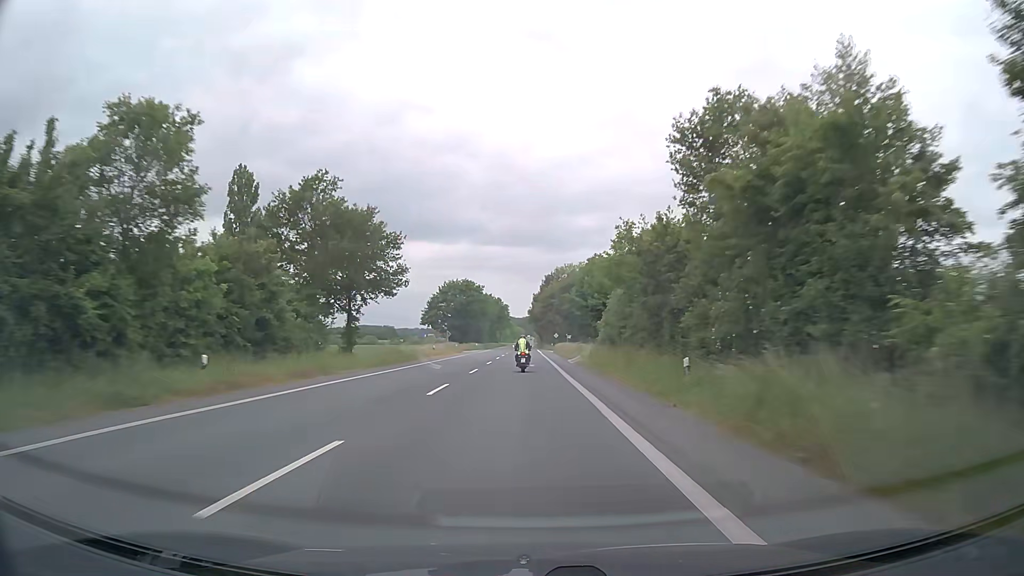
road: secondary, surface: asphalt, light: Day
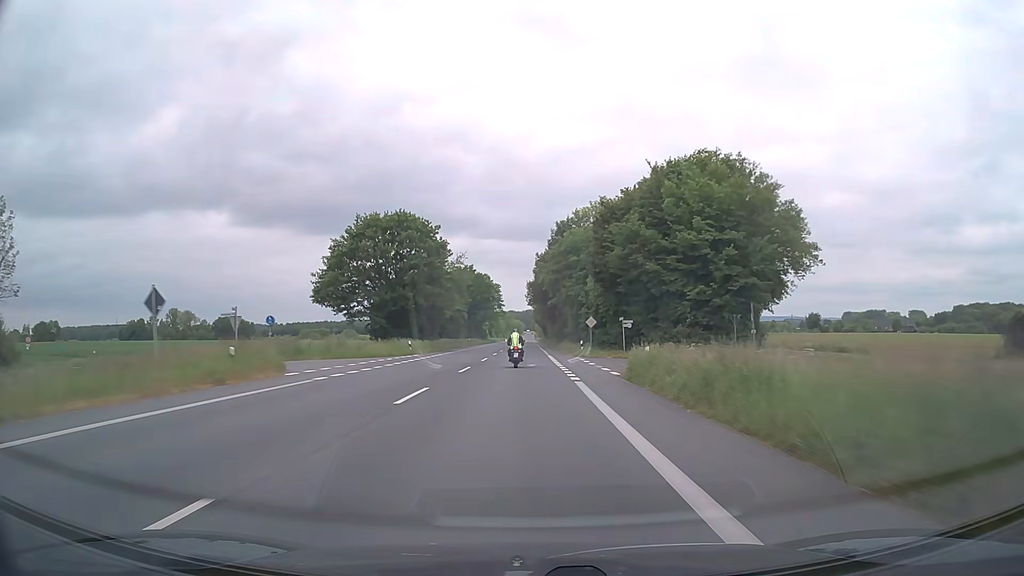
(+0.1, +64.1) m; 0°
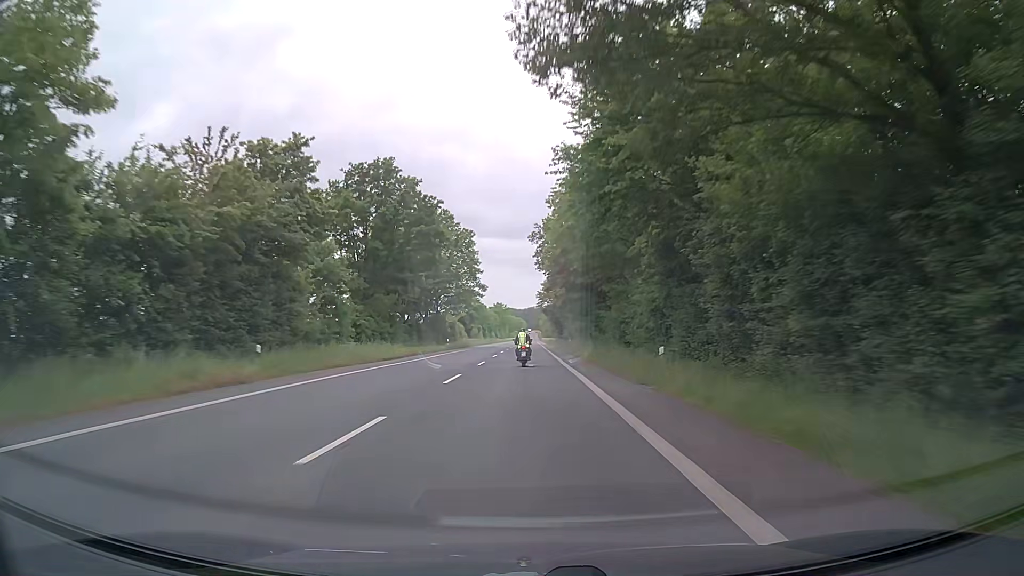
(-0.2, +78.6) m; 0°
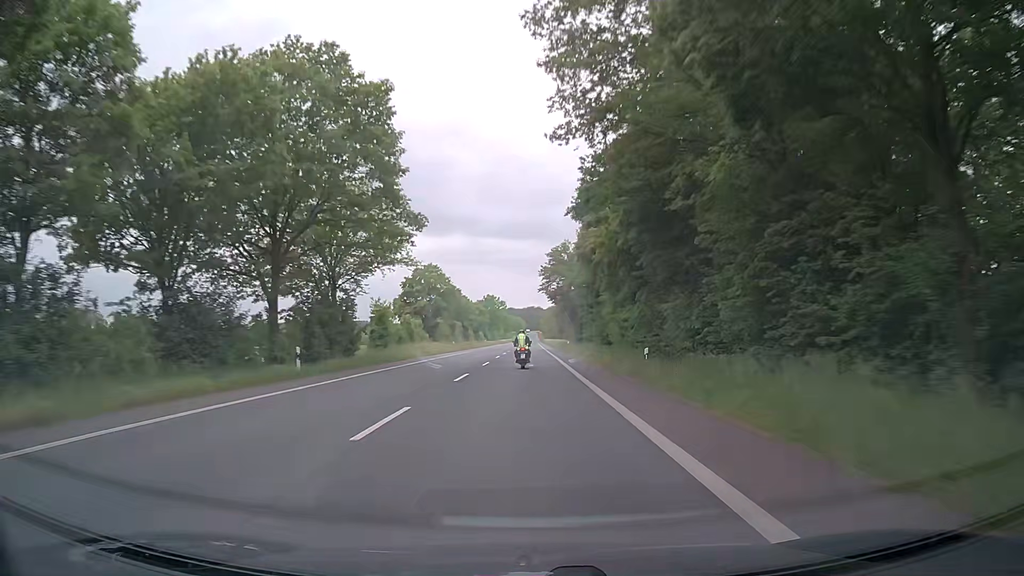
(+0.2, +46.3) m; 0°
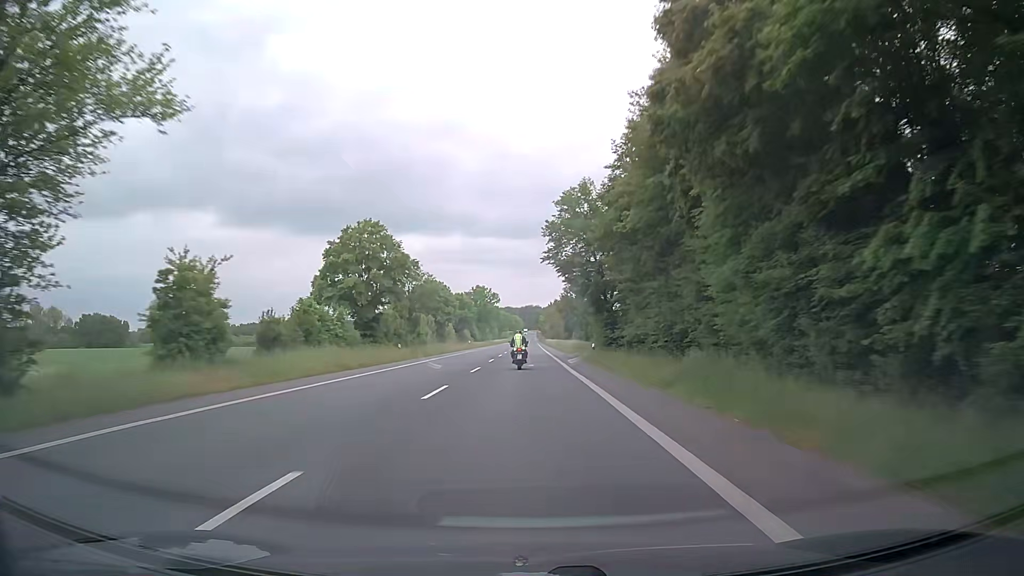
(0.0, +30.4) m; 0°
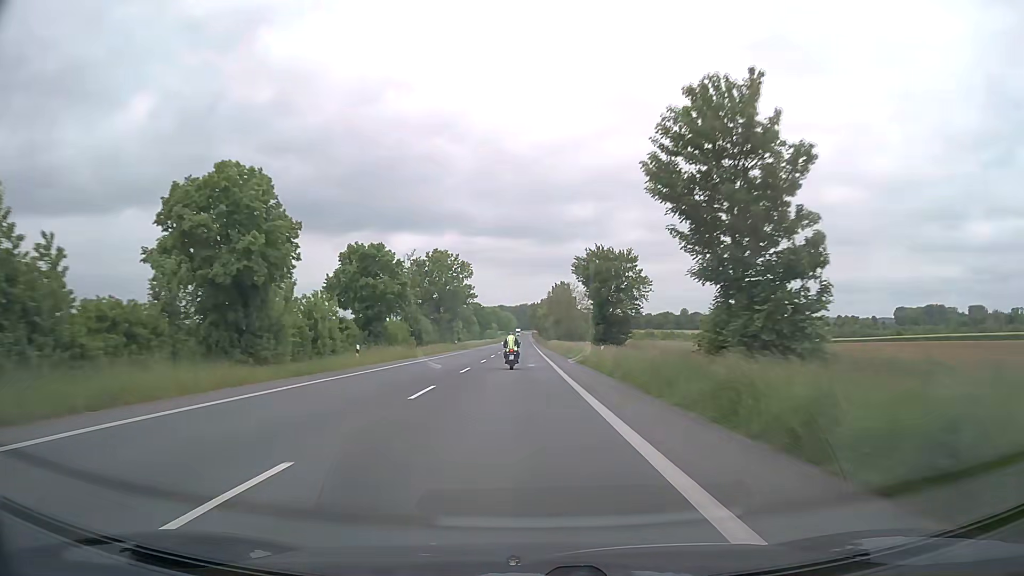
(+0.5, +59.8) m; +1°
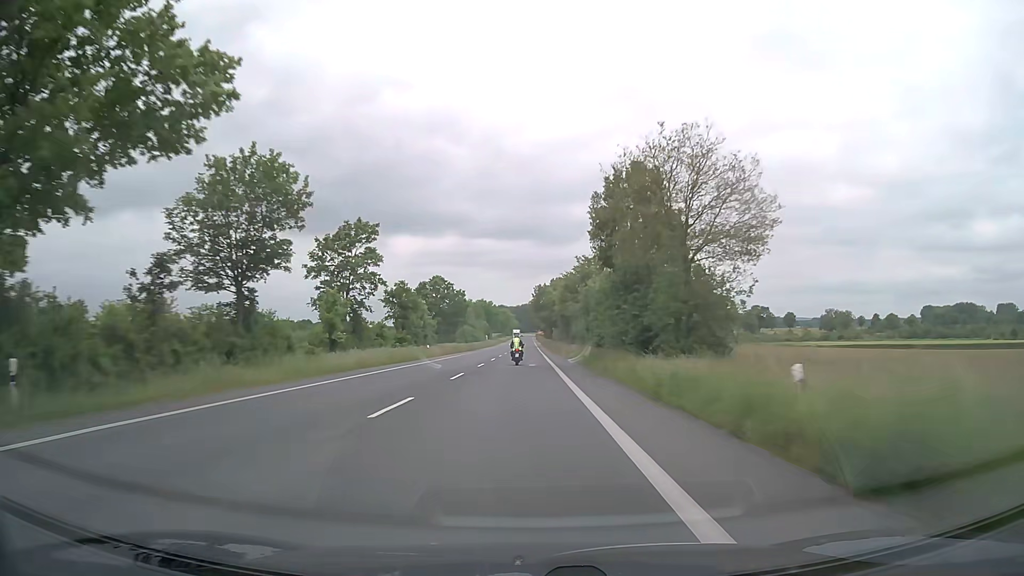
(-0.2, +75.9) m; 0°
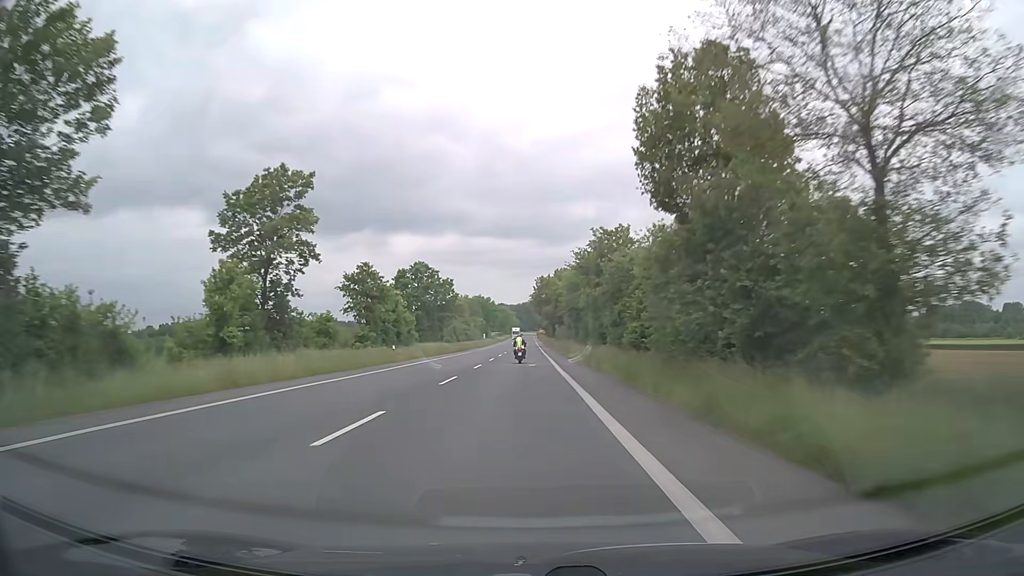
(0.0, +15.4) m; 0°
(0, +10) (0, +20) (0, +30) (0, +40) (0, +50) (0, +60) (0, +70) (0, +80) (0, +90) (0, +100) m
